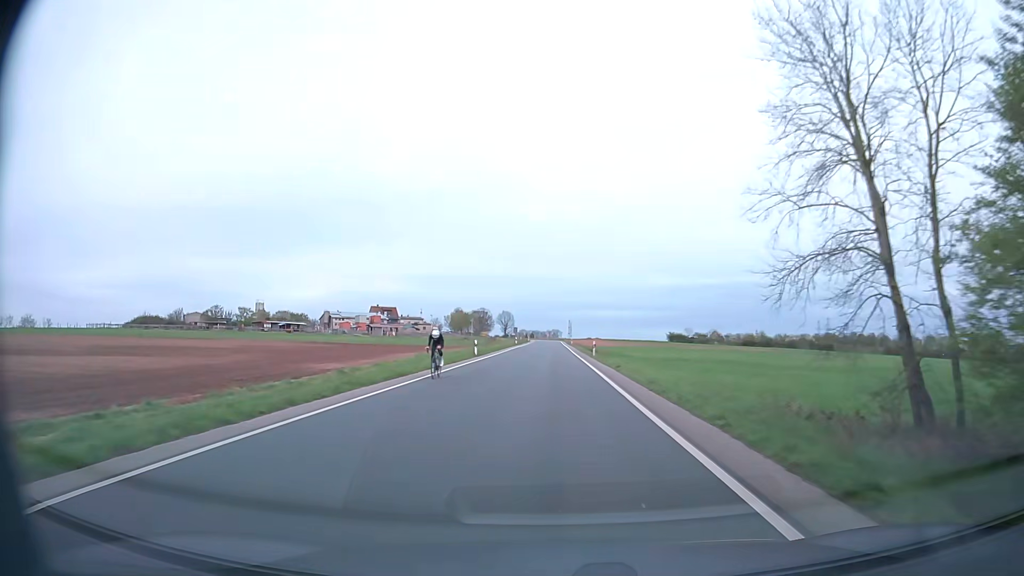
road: secondary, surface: asphalt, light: Day
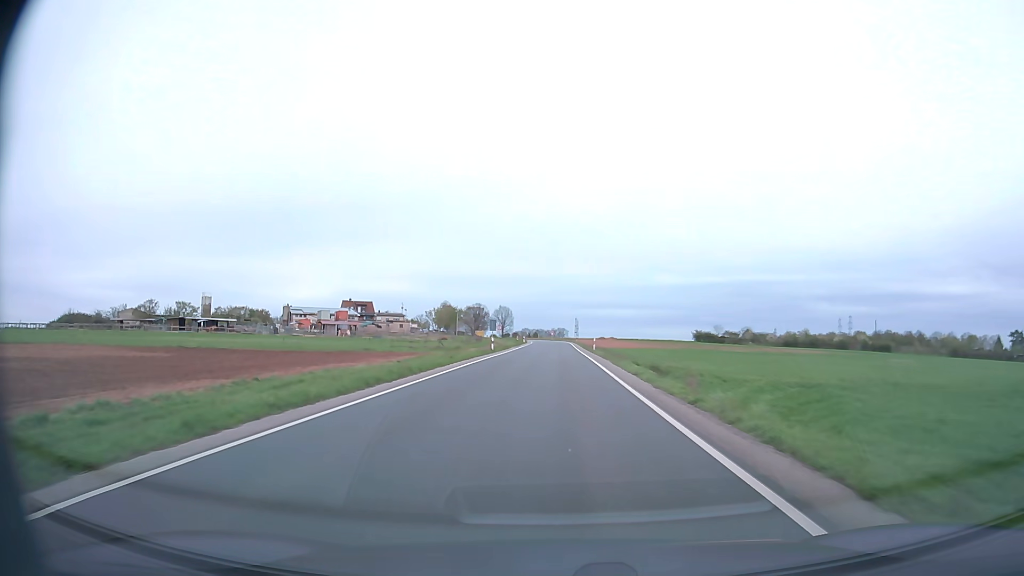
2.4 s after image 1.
(-0.2, +43.0) m; -1°
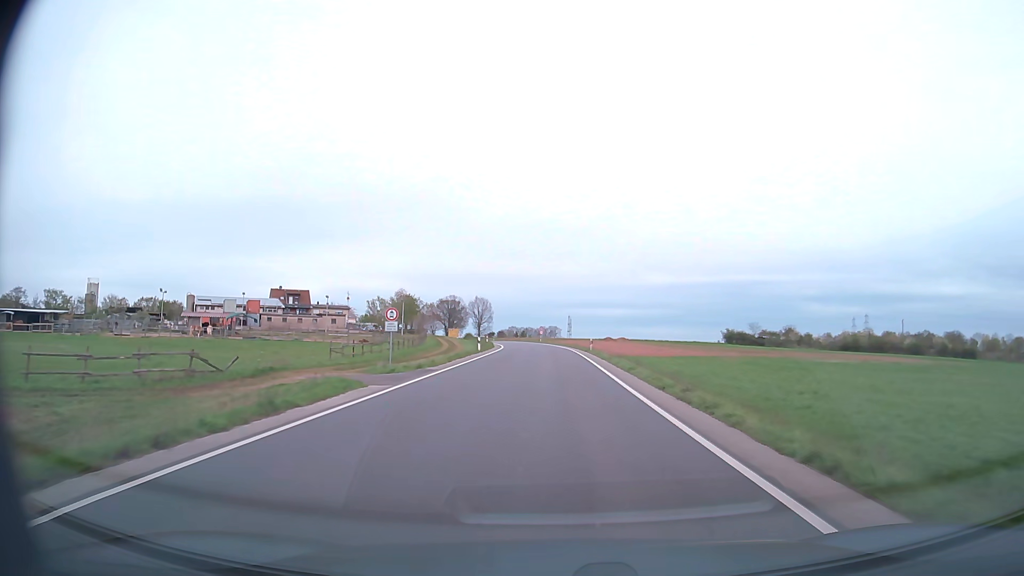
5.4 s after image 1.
(+0.2, +53.7) m; +1°
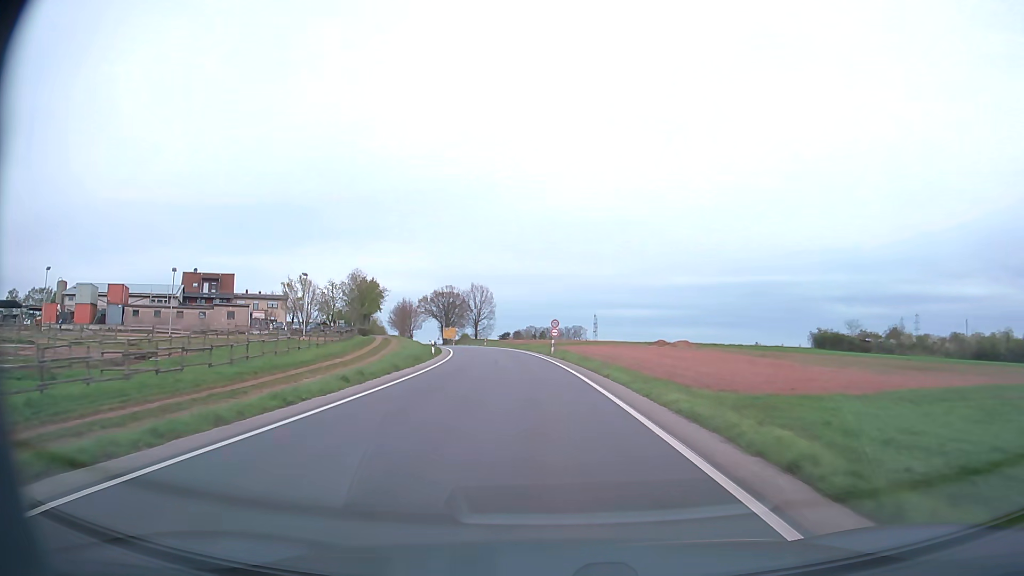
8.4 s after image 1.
(-0.2, +53.7) m; -2°
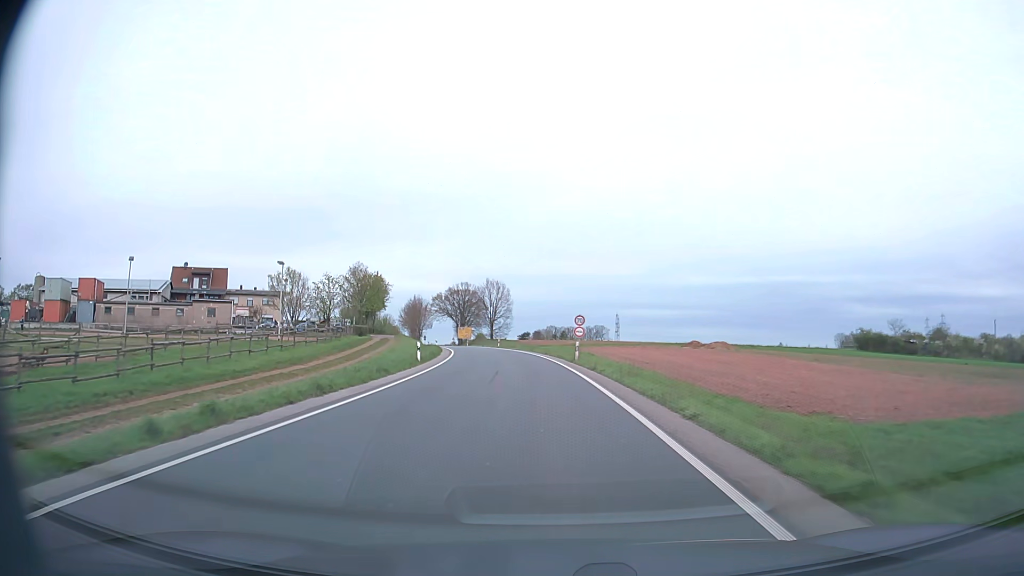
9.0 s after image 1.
(-0.2, +10.7) m; -2°
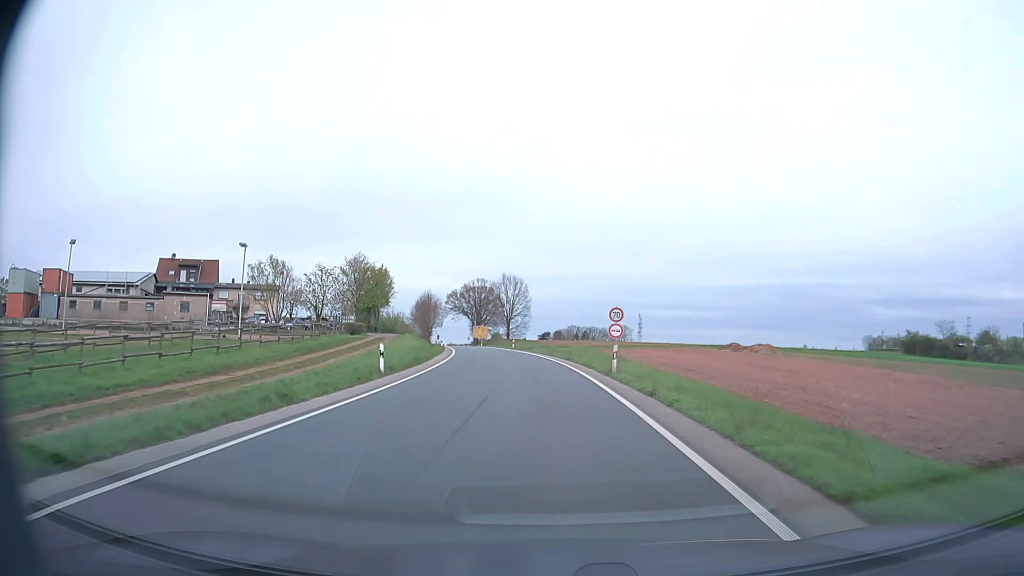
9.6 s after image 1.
(-0.2, +10.8) m; -2°
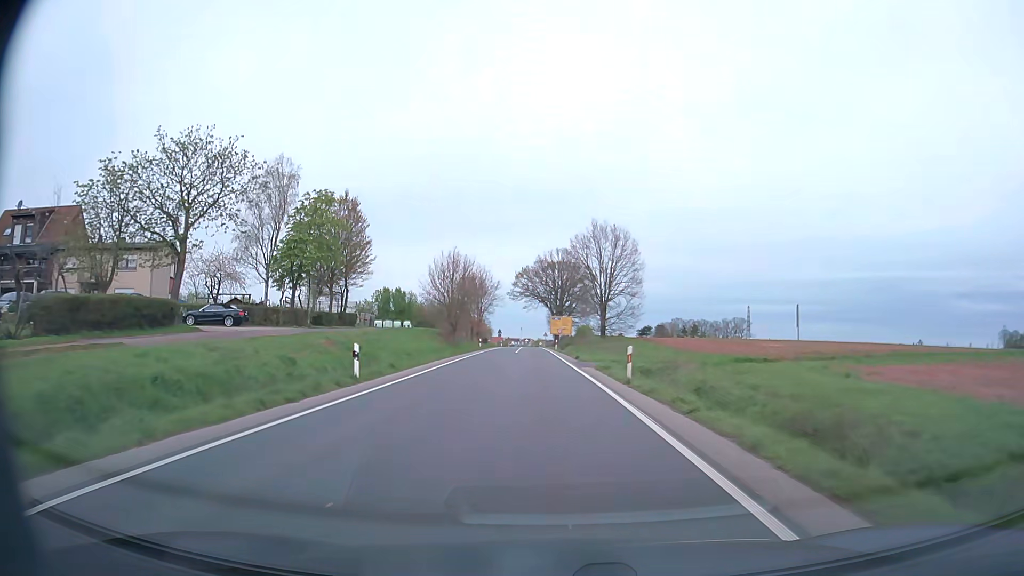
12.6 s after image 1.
(-3.6, +53.5) m; -8°
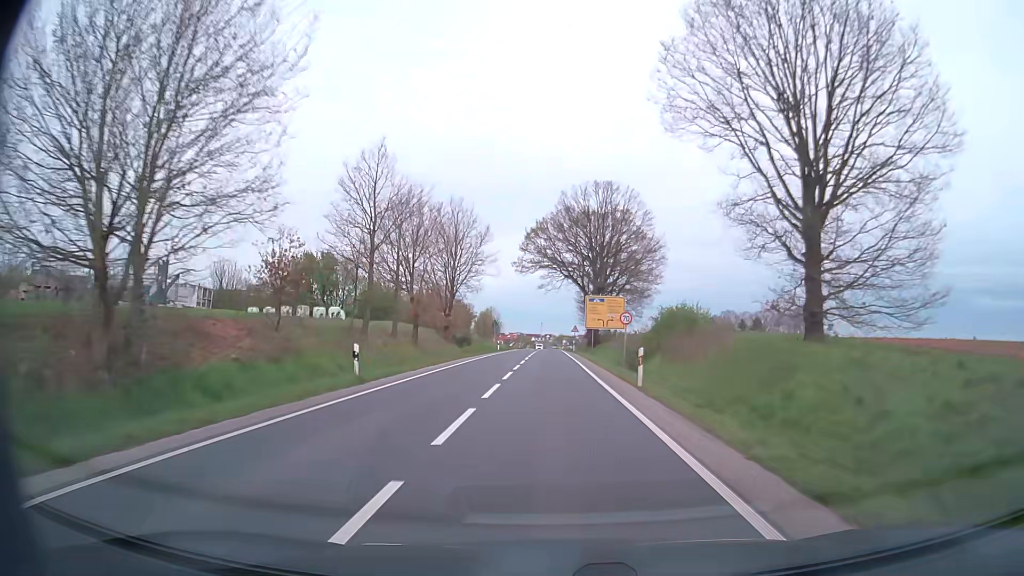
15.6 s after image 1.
(-1.5, +50.8) m; -2°
(0, +10) (0, +20) (0, +30) (0, +40) (0, +50) (0, +60) (0, +70) (0, +80) (0, +90) (-1, +100) m
